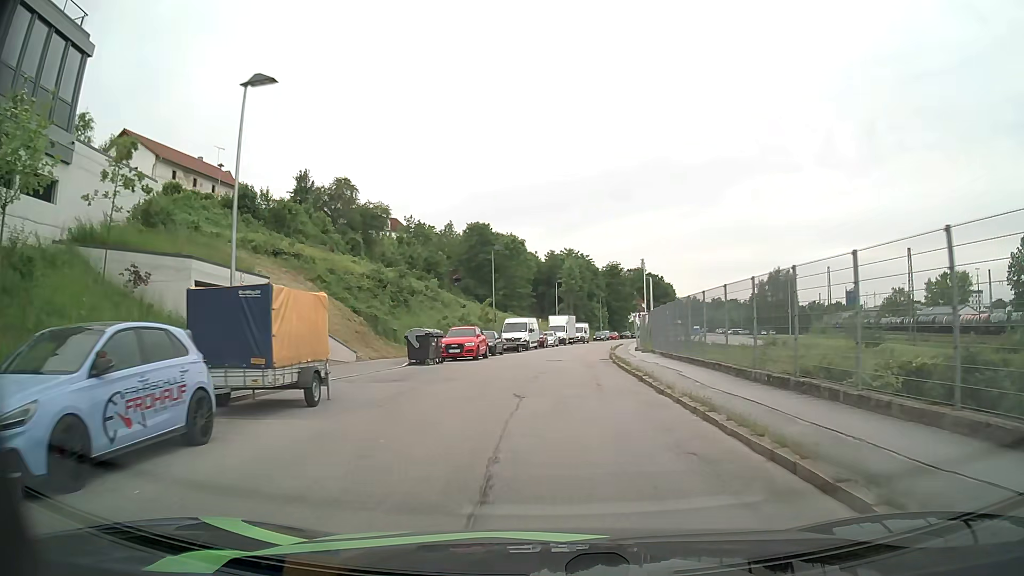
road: residential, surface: asphalt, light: Day
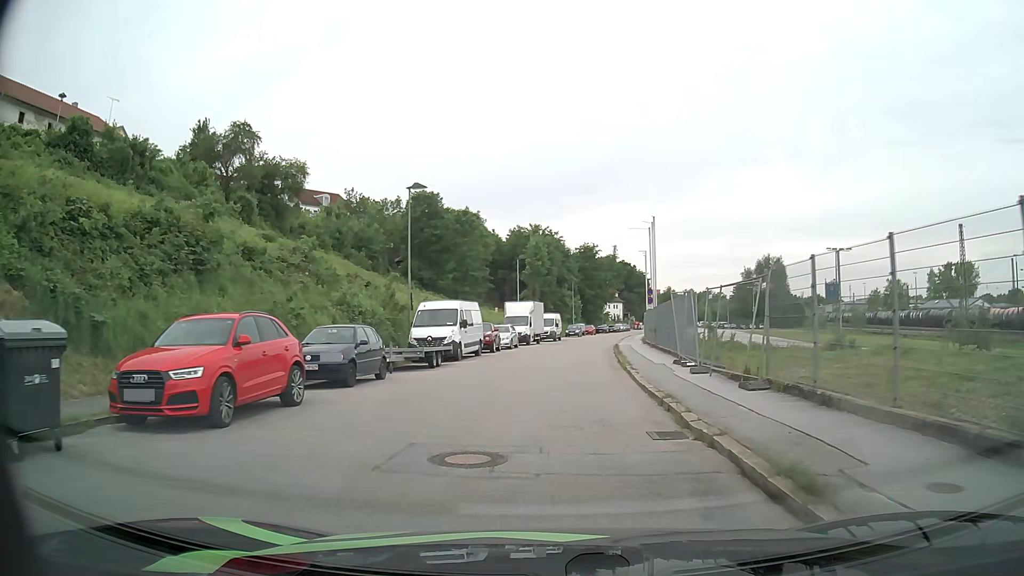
(+0.7, +22.1) m; +4°
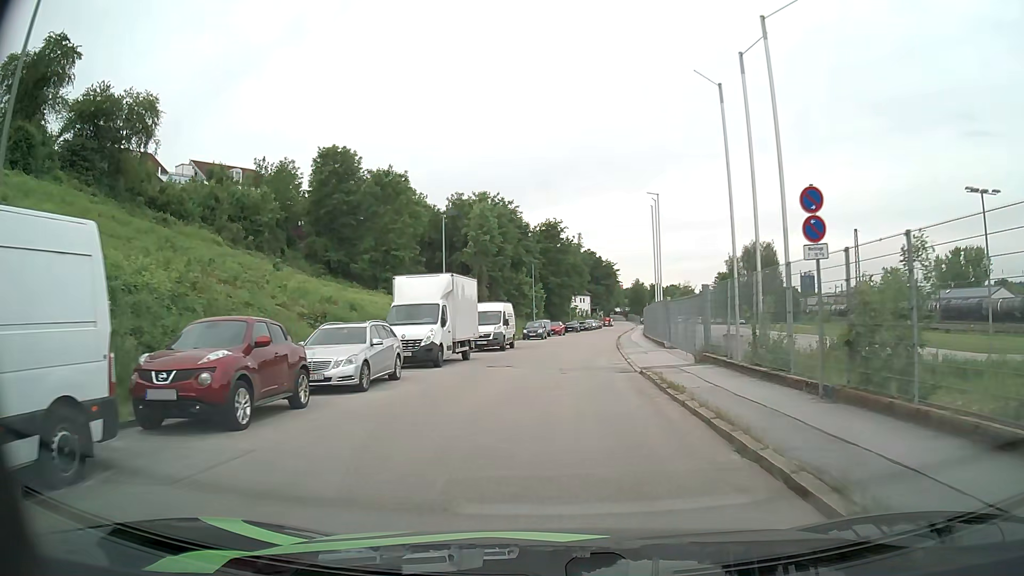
(+0.5, +25.6) m; +3°
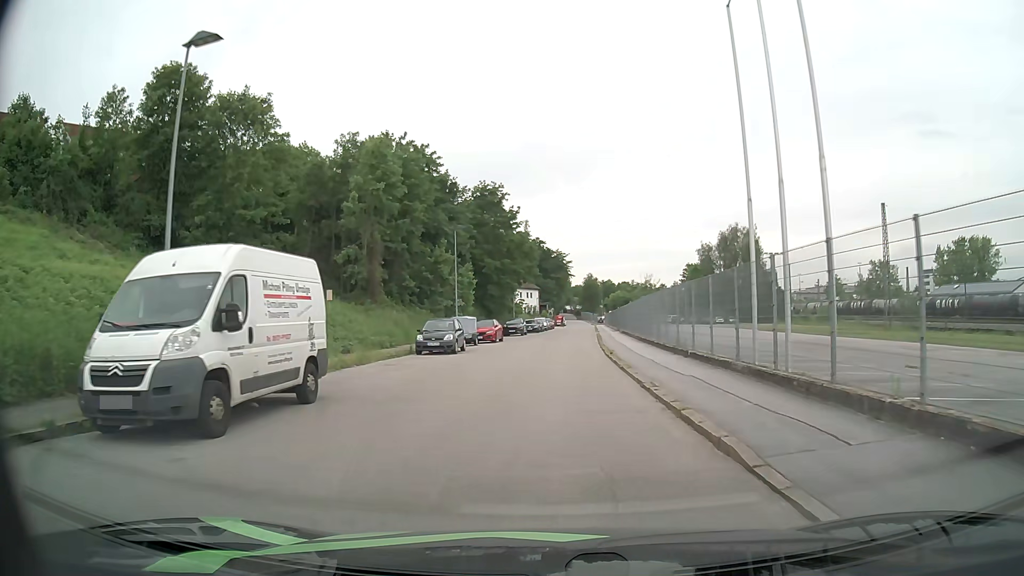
(+0.9, +26.4) m; +4°
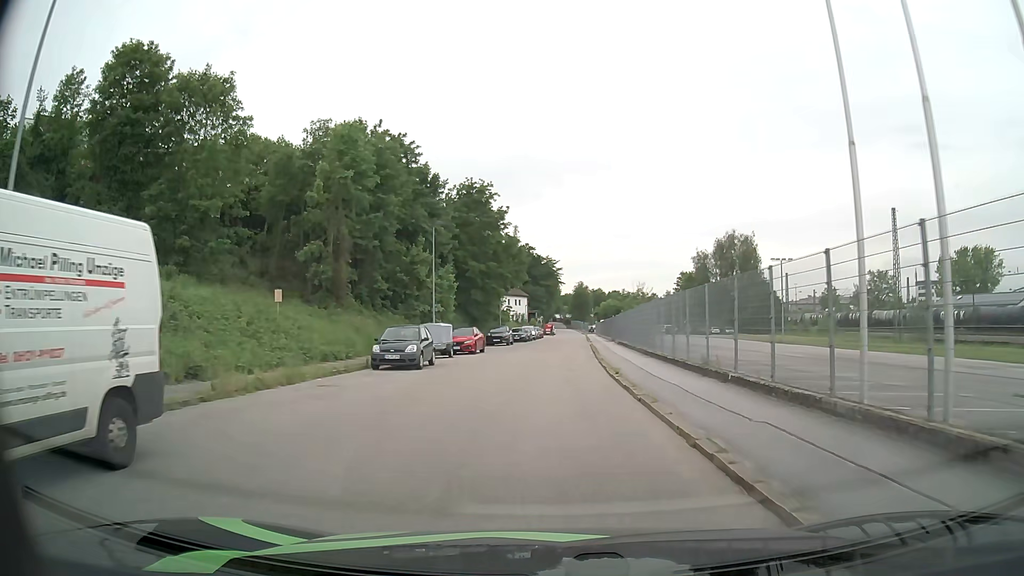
(+0.1, +5.4) m; +2°
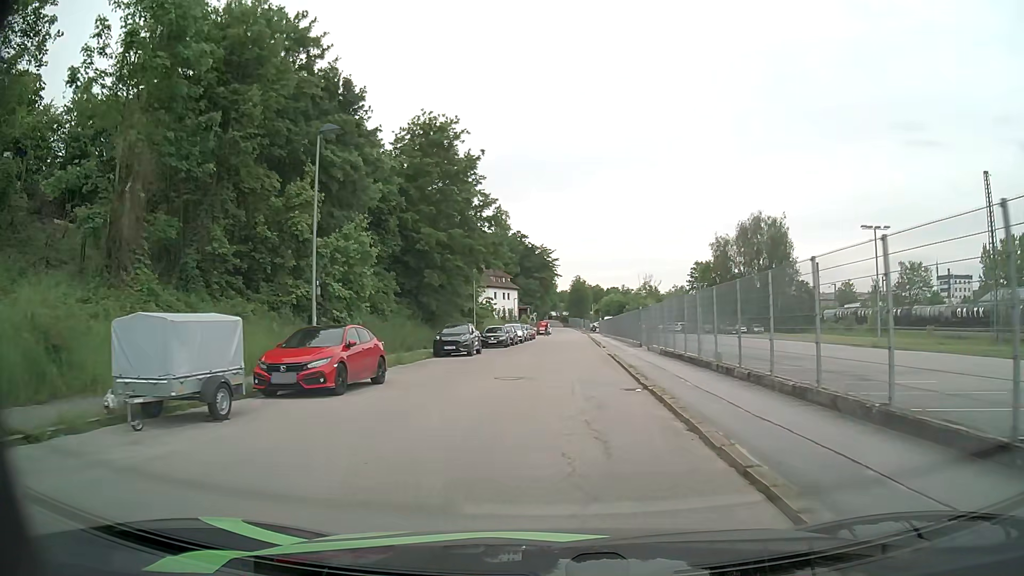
(+0.1, +21.5) m; 0°
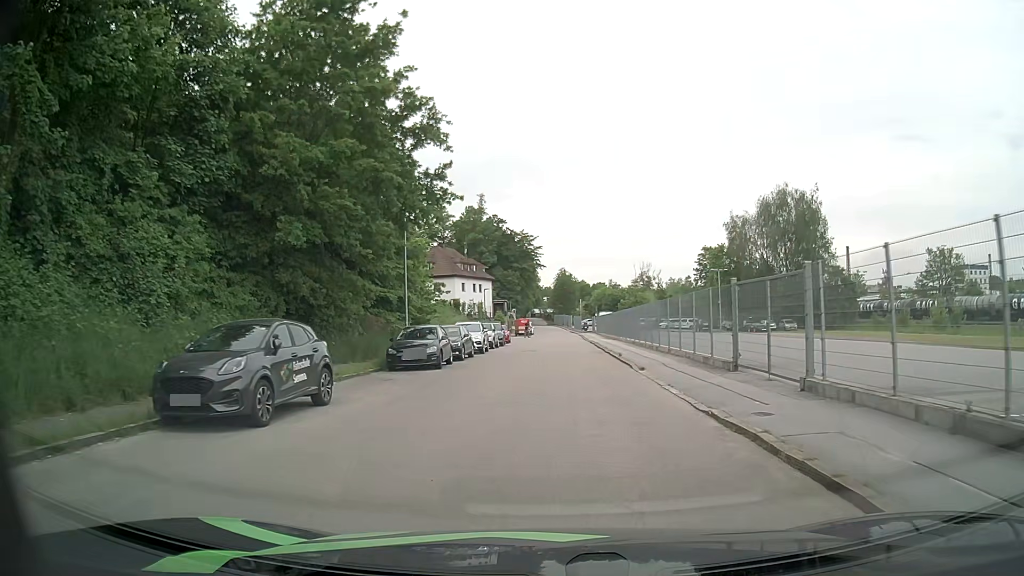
(+0.3, +22.1) m; +1°
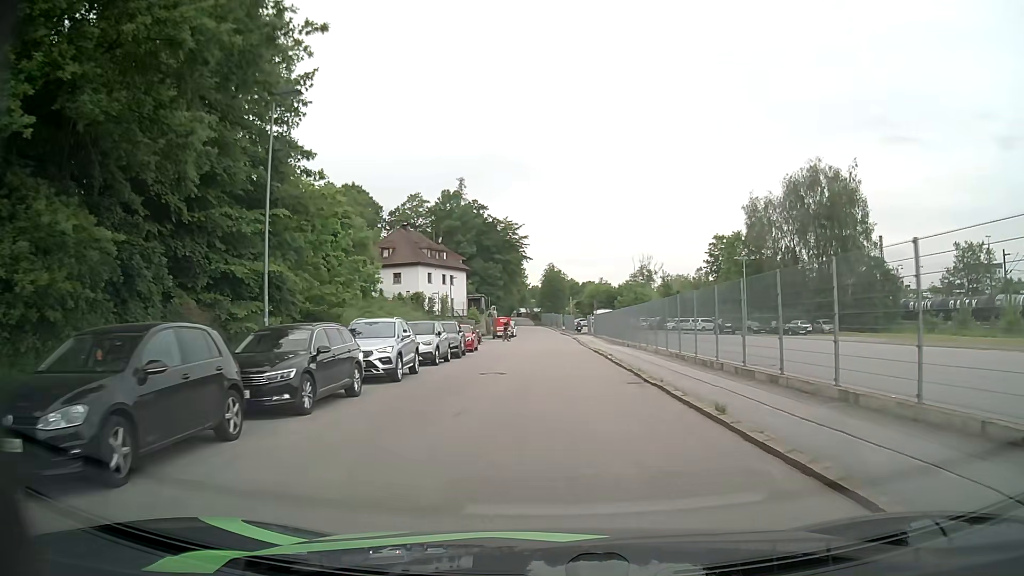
(+0.2, +16.7) m; +1°
(0, +10) (0, +20) (0, +30) (0, +40) (0, +50) (0, +60) (0, +70) (0, +80) (0, +90) (-1, +100) m
